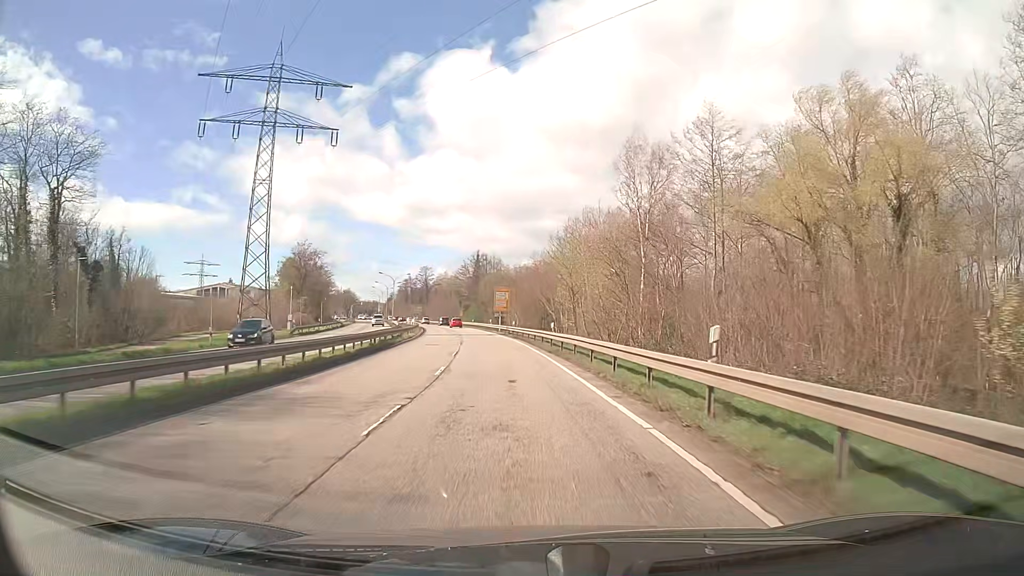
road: primary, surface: asphalt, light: Day
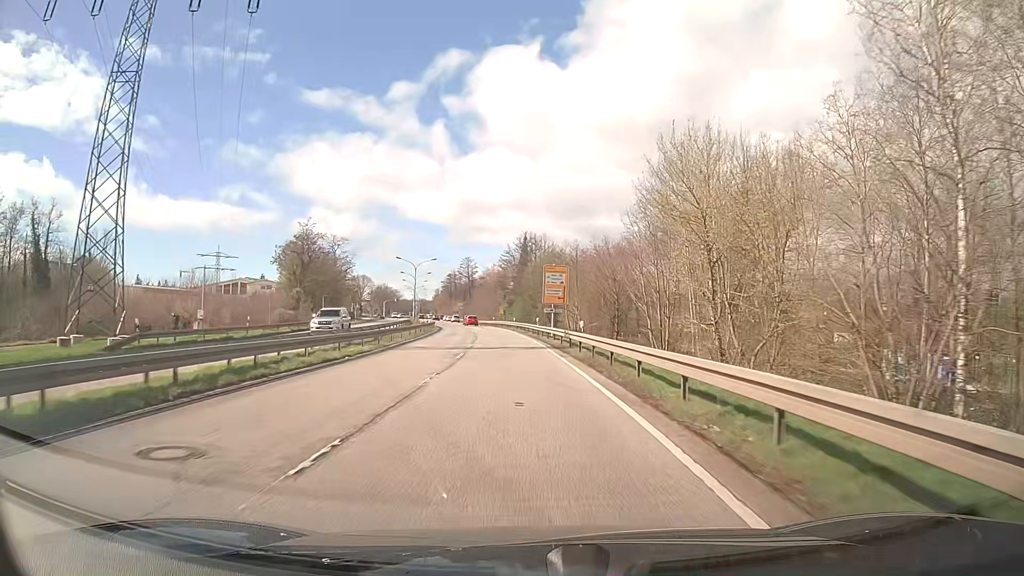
(-1.2, +30.6) m; -4°
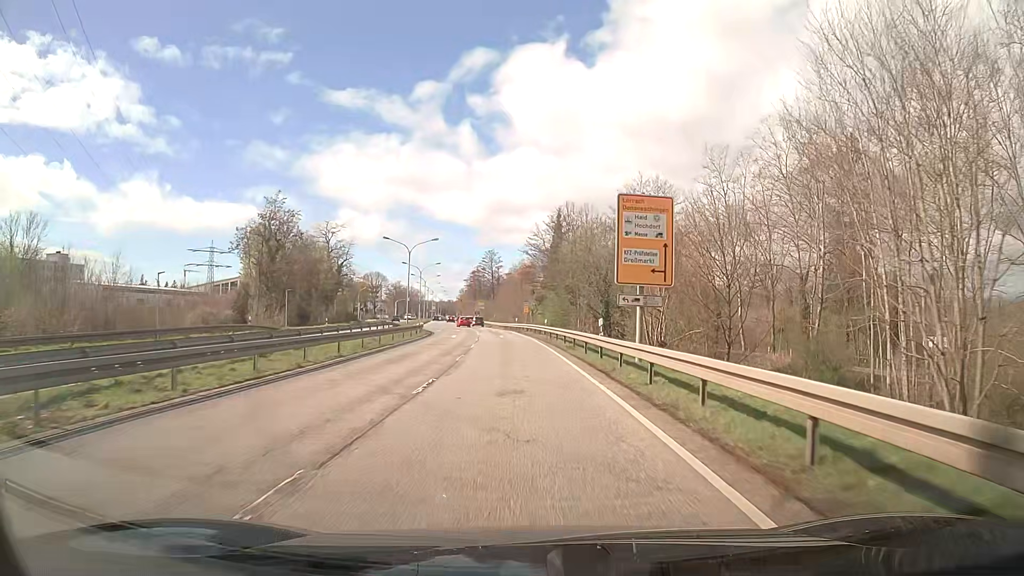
(-0.8, +28.5) m; -3°
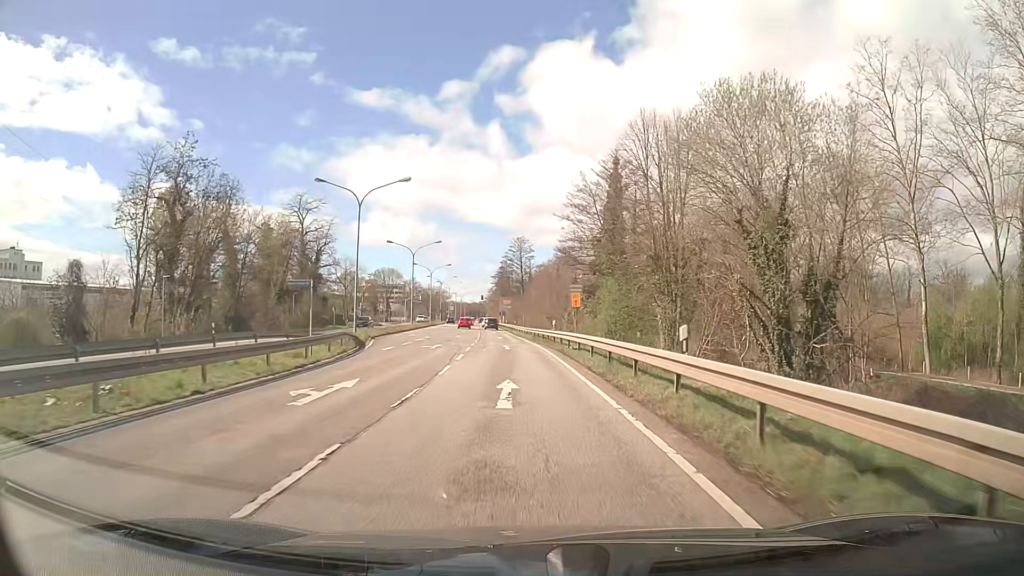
(-0.8, +34.6) m; -3°
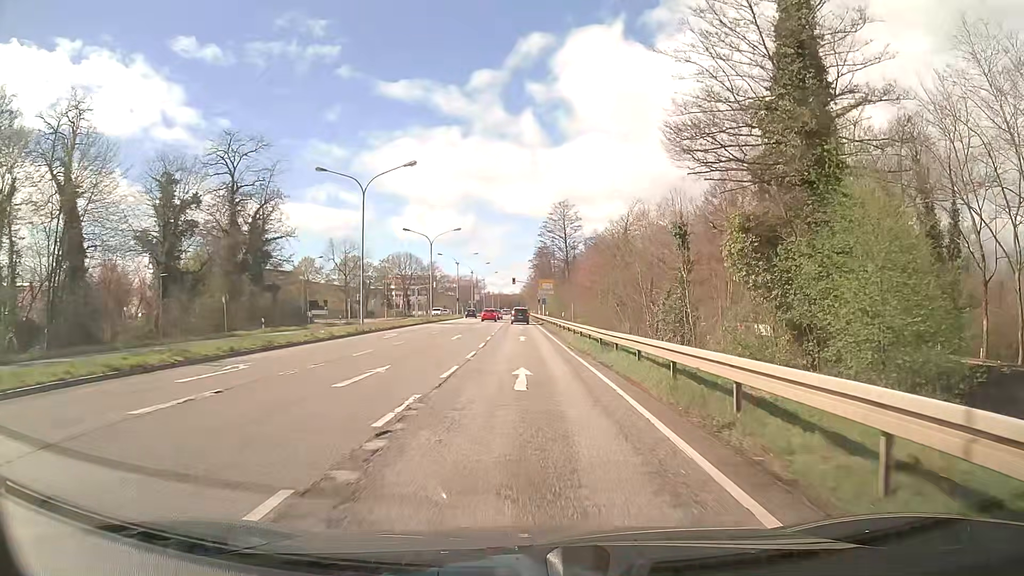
(-1.1, +38.2) m; -3°
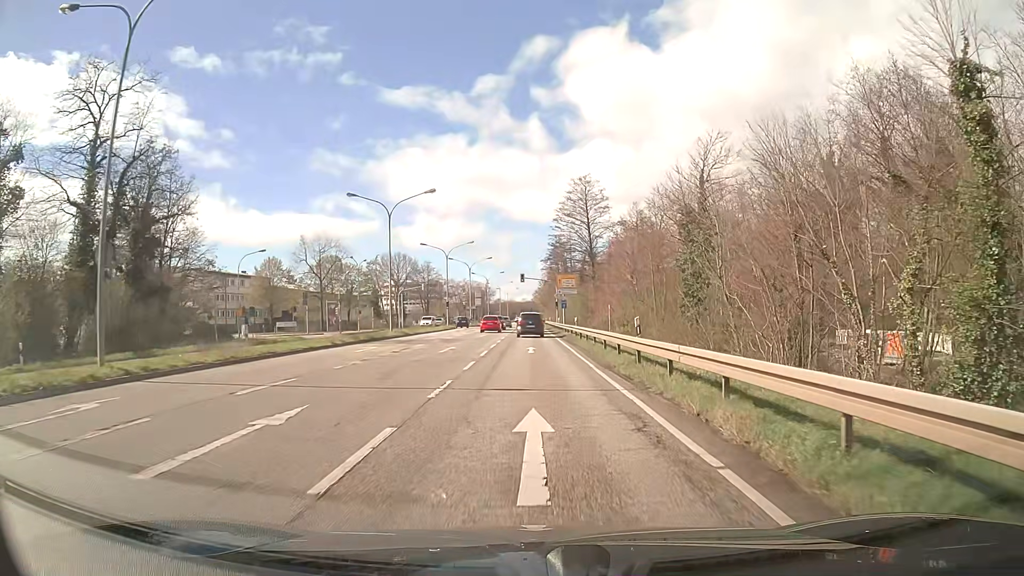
(-0.5, +26.9) m; -1°
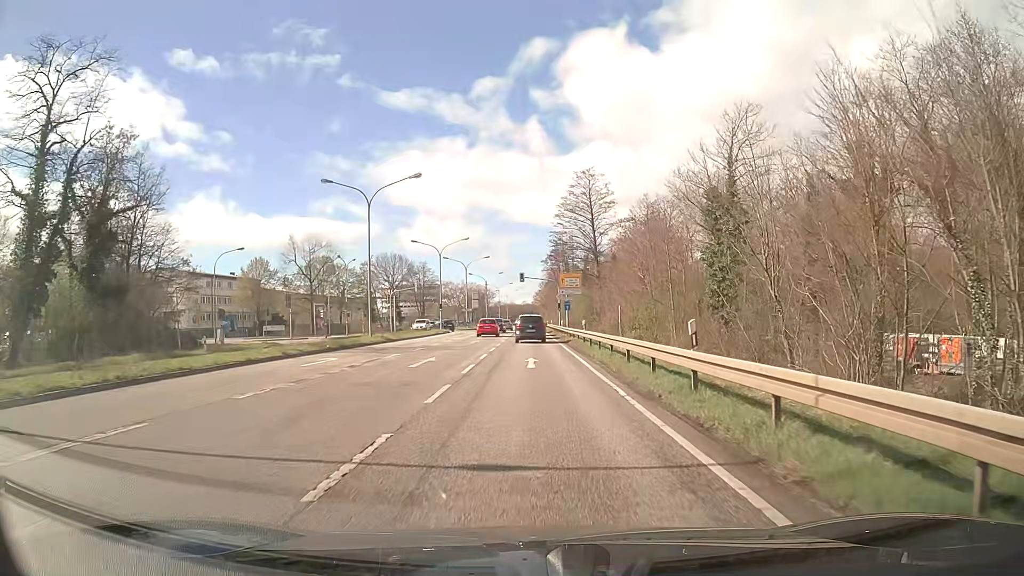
(0.0, +6.1) m; 0°
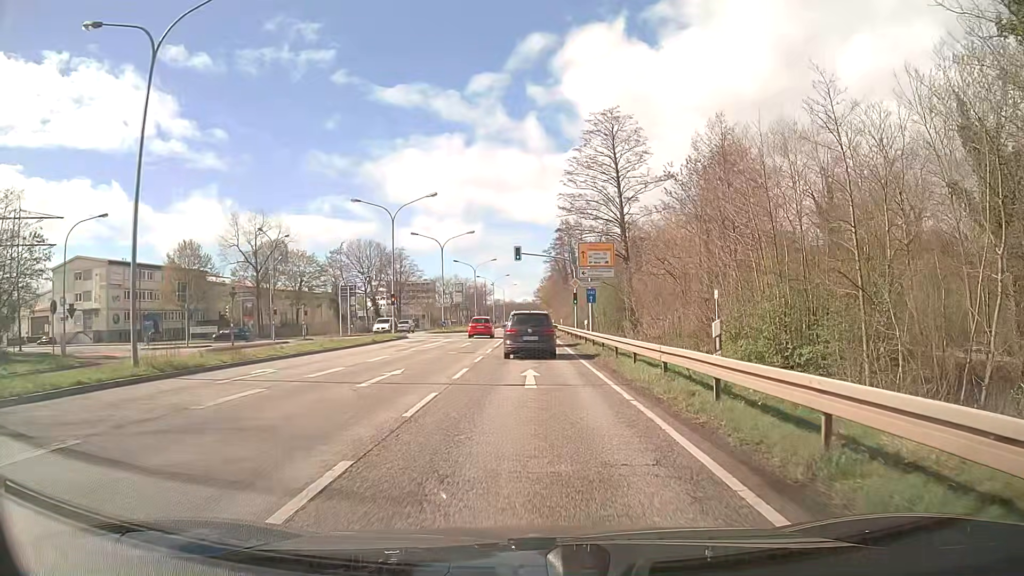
(-0.1, +25.3) m; 0°
(0, +10) (0, +20) (0, +30) (0, +40) (0, +50) (0, +60) (0, +70) (+1, +80) (+1, +90) (+1, +100) m
